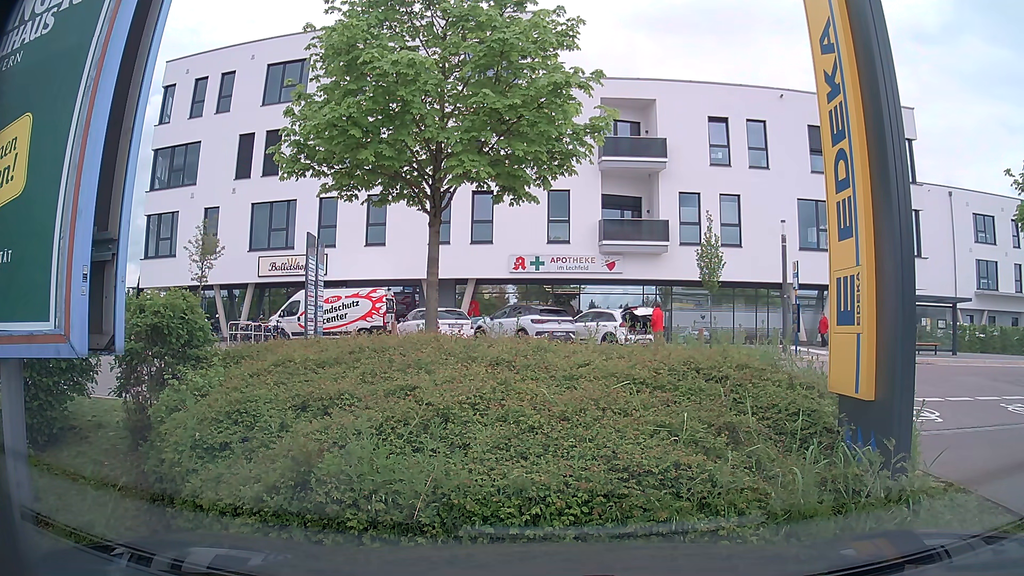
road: service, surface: asphalt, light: Day
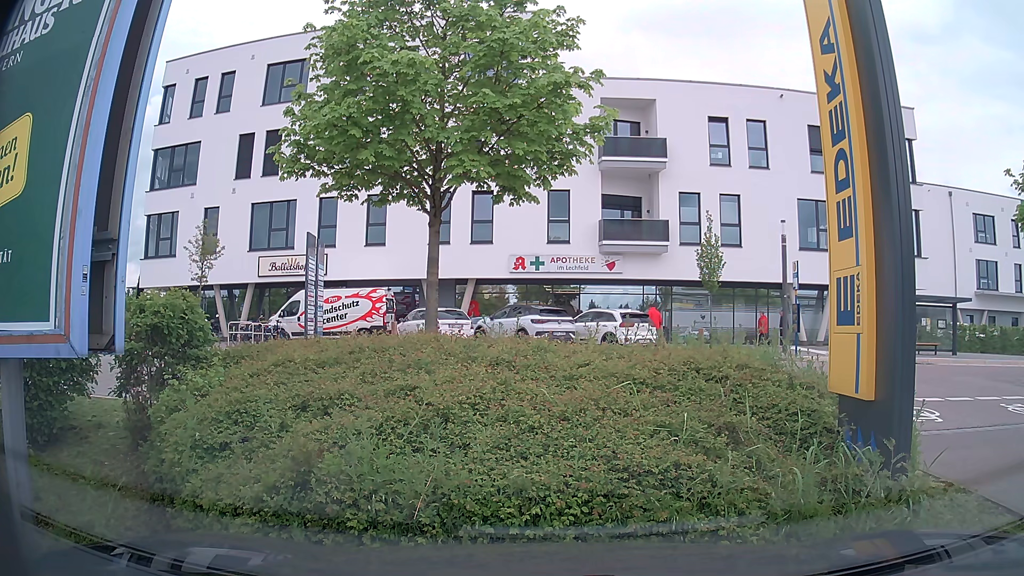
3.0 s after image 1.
(0.0, 0.0) m; 0°
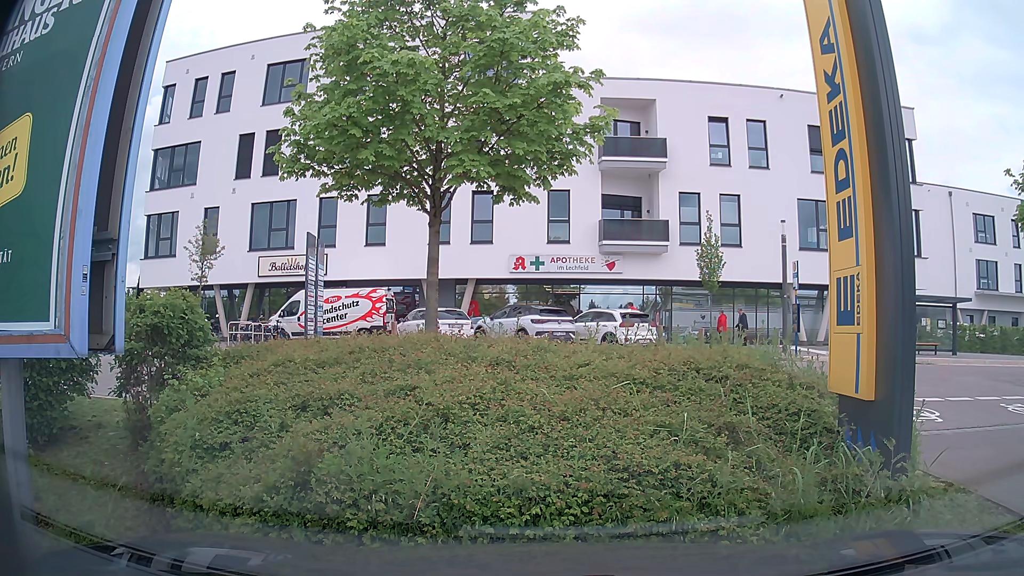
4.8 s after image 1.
(0.0, 0.0) m; 0°
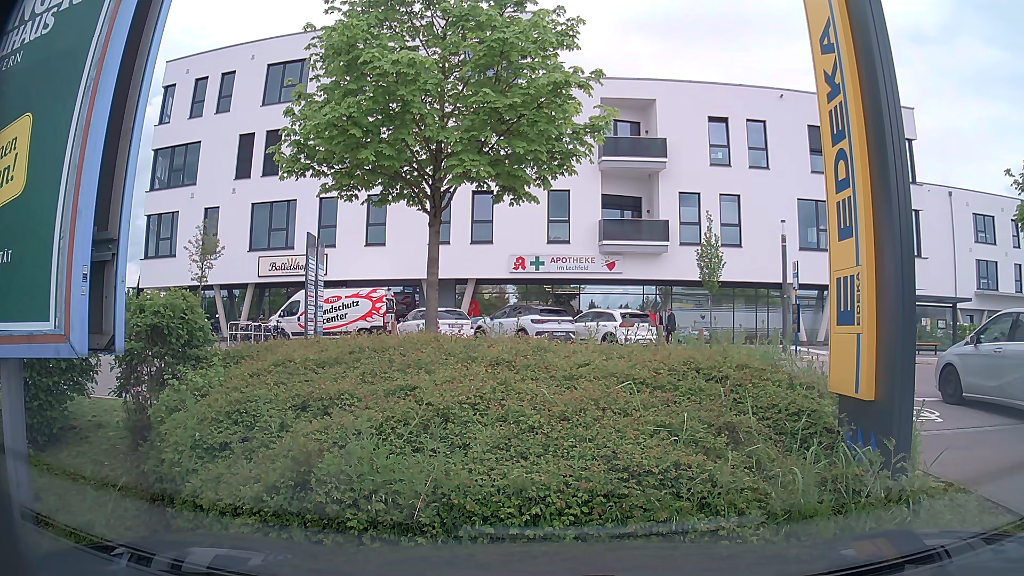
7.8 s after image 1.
(0.0, 0.0) m; 0°
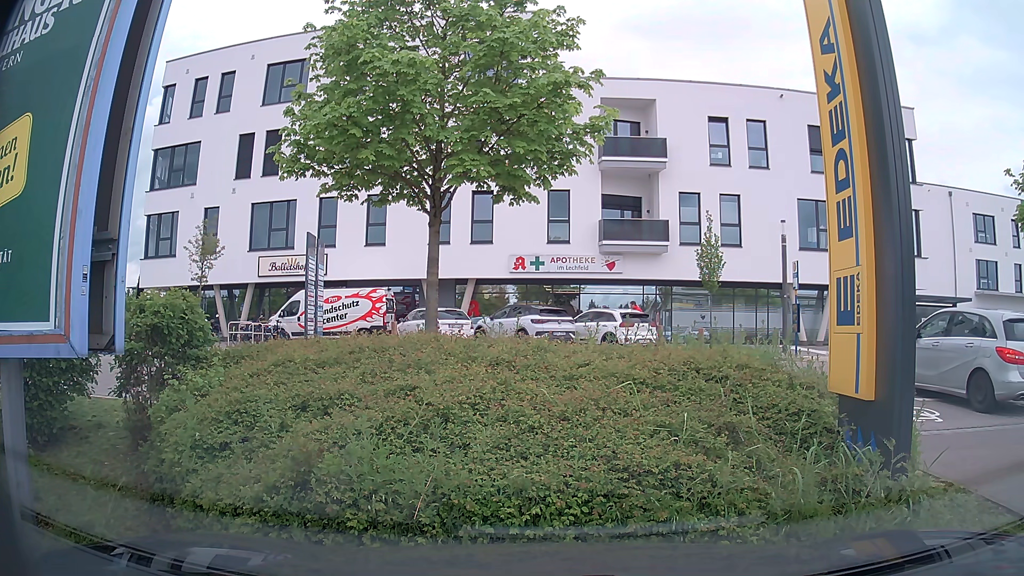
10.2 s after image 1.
(0.0, 0.0) m; 0°
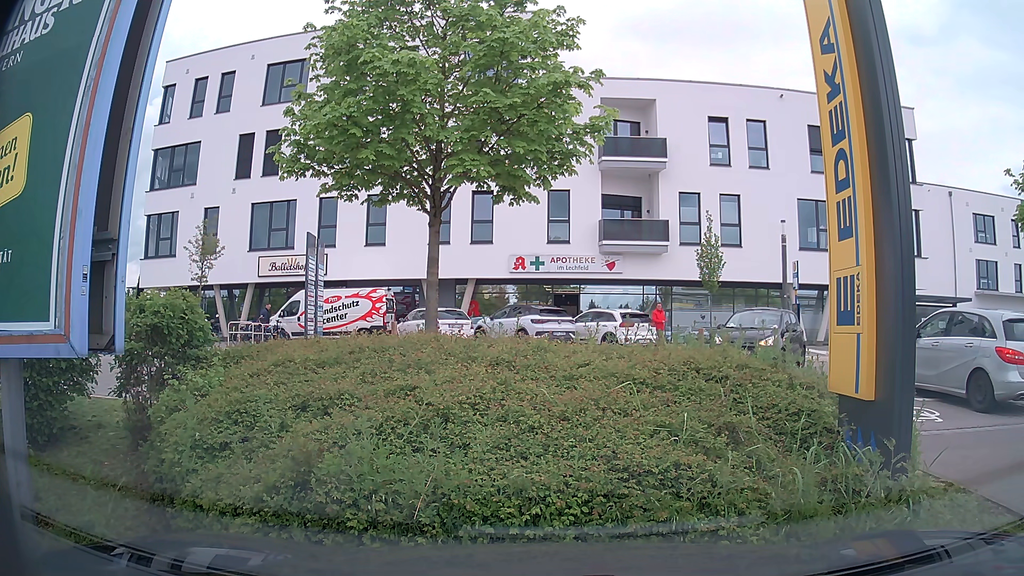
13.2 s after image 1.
(0.0, 0.0) m; 0°
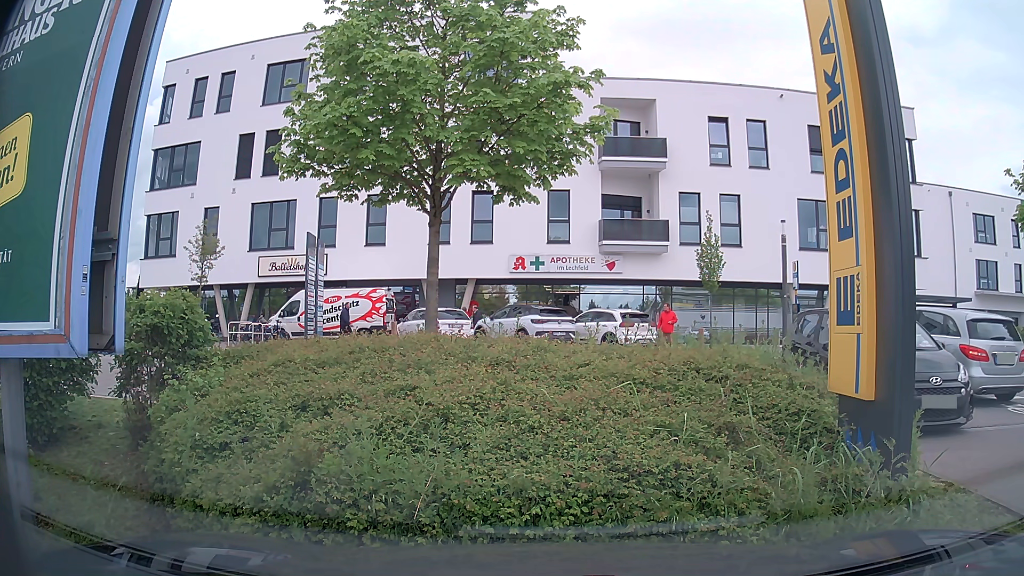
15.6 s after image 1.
(0.0, 0.0) m; 0°
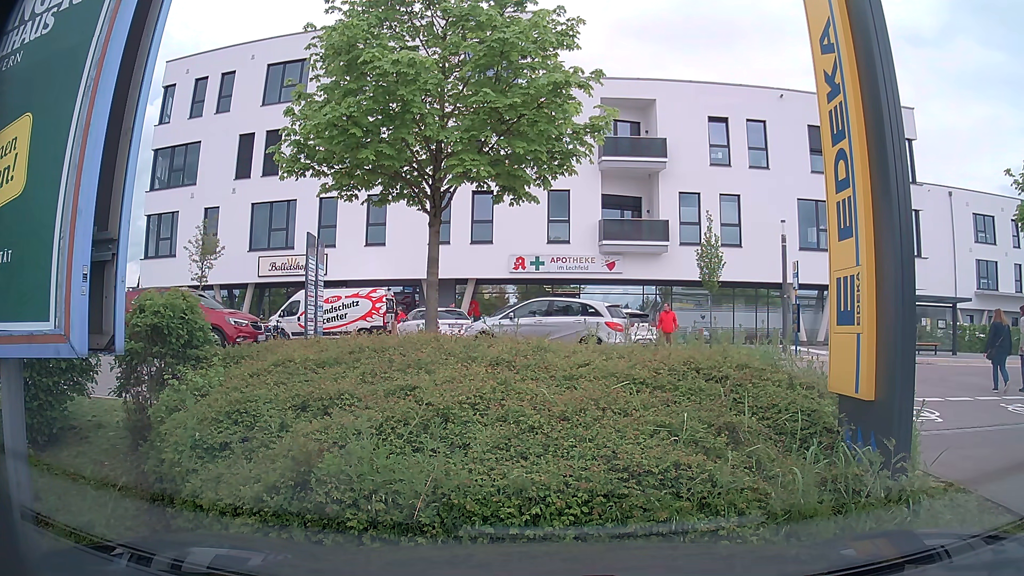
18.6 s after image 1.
(0.0, 0.0) m; 0°
